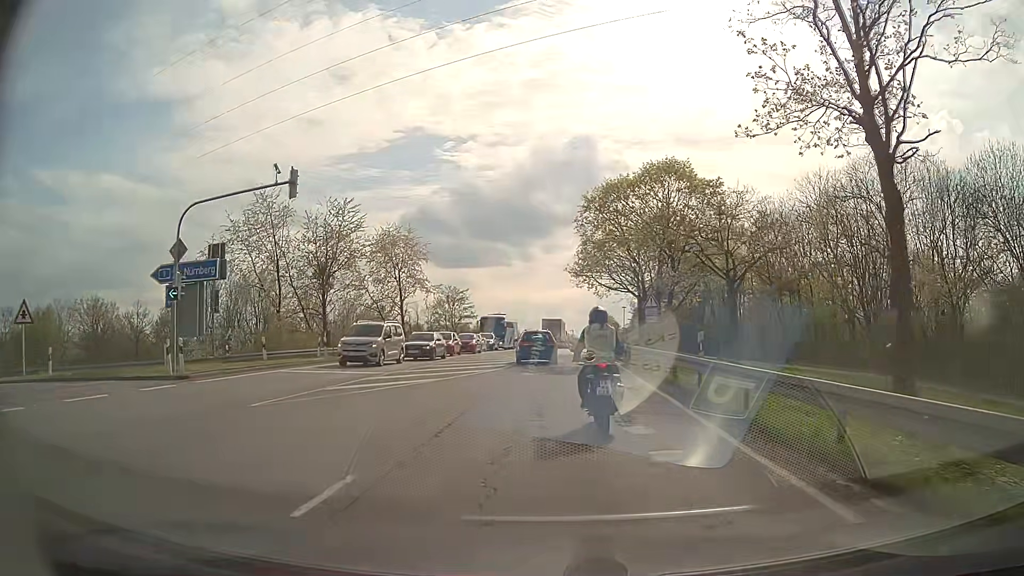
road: secondary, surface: asphalt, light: Day
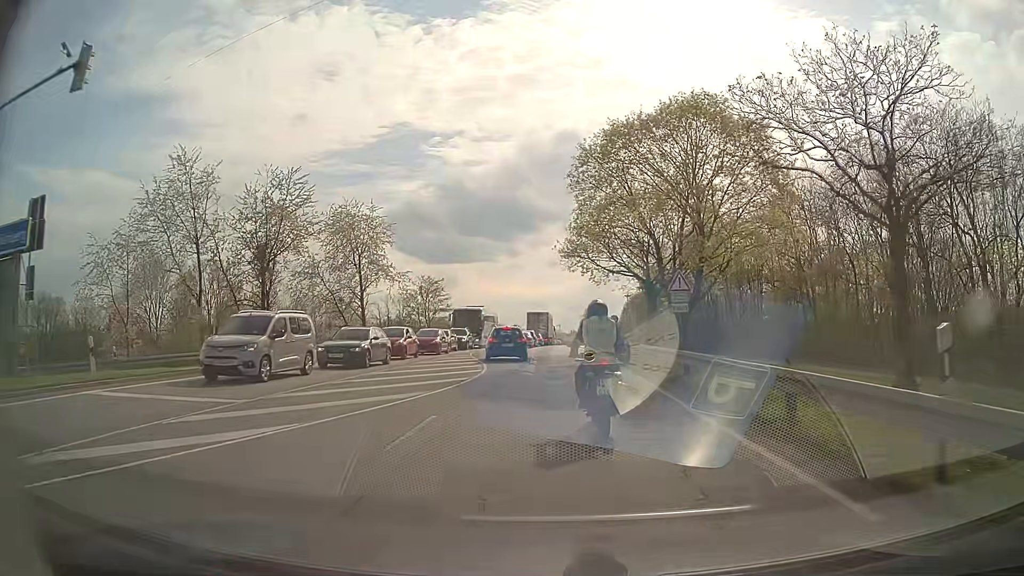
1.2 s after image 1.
(+0.1, +10.5) m; 0°
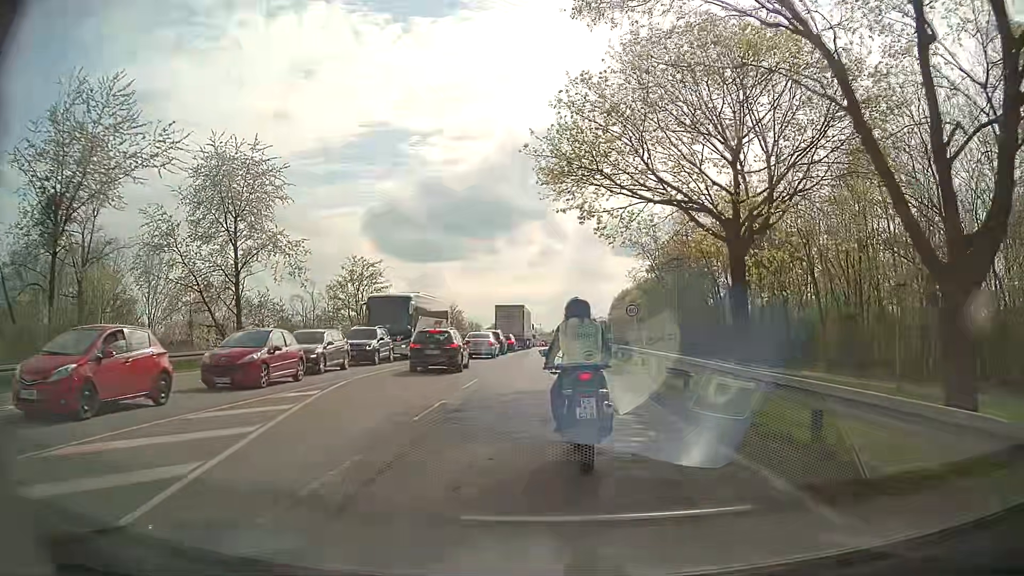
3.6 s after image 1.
(+0.7, +21.6) m; +2°
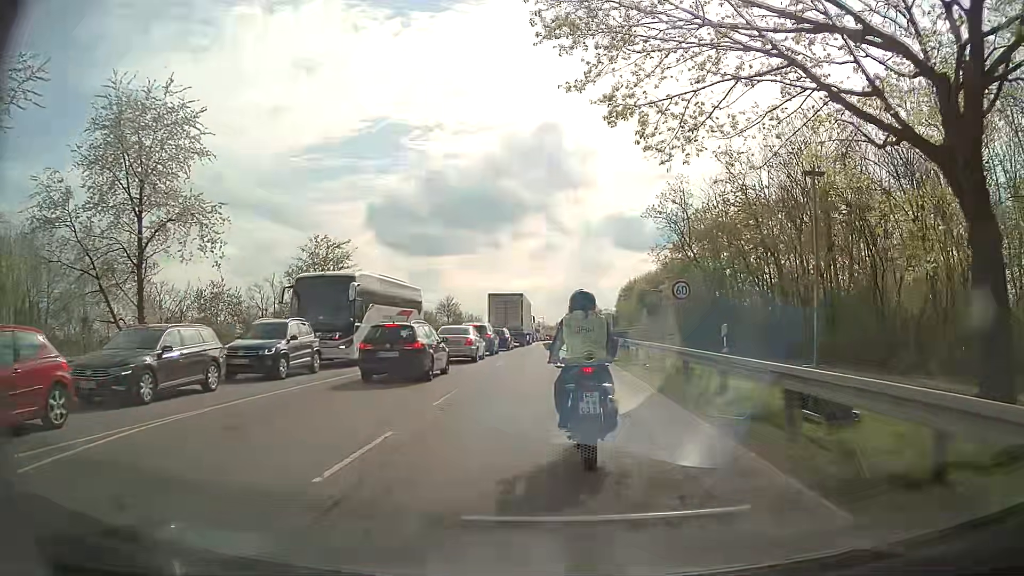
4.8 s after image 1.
(0.0, +10.6) m; -1°
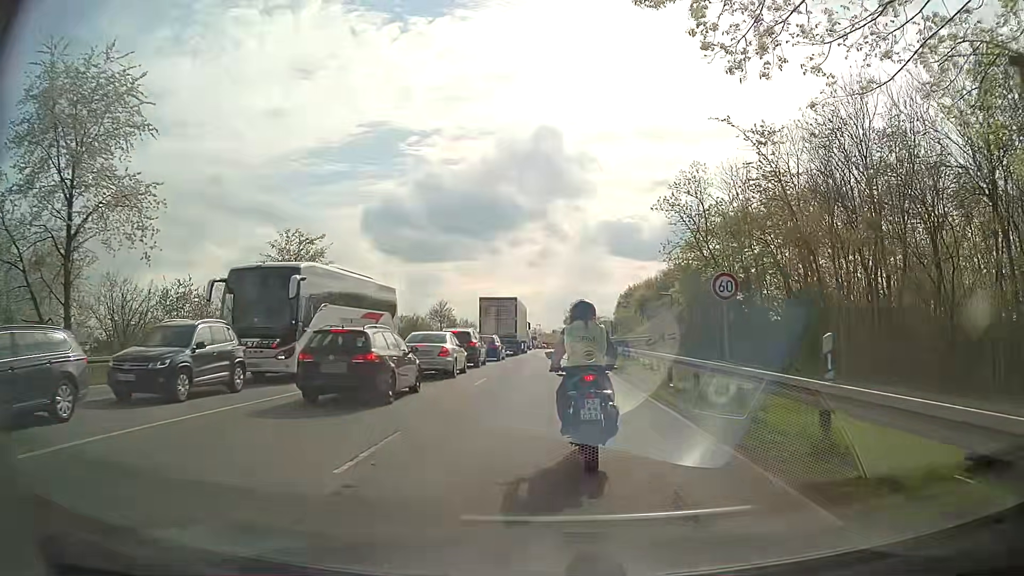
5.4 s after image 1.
(+0.1, +5.3) m; +1°
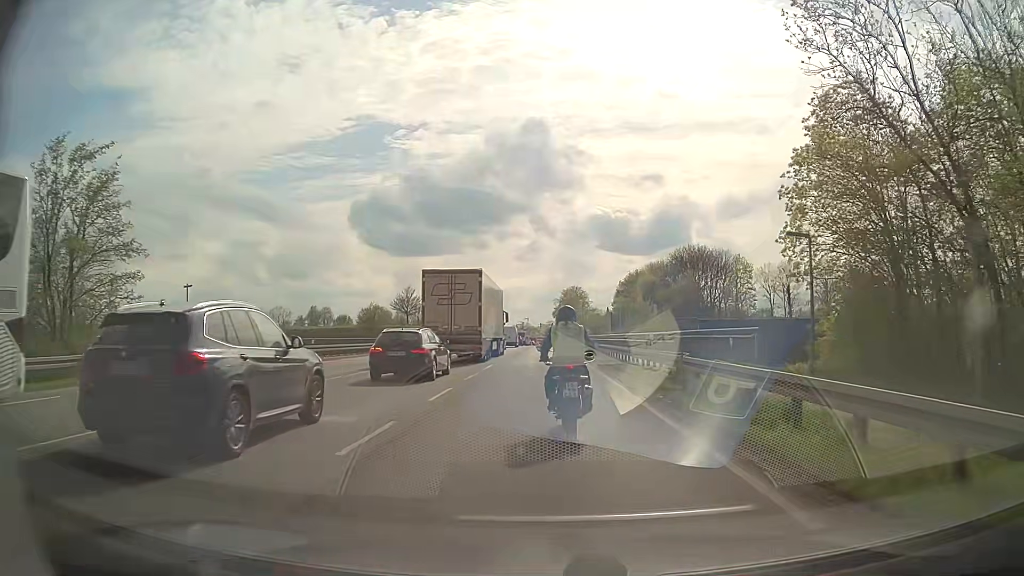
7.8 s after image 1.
(+0.1, +23.4) m; +1°
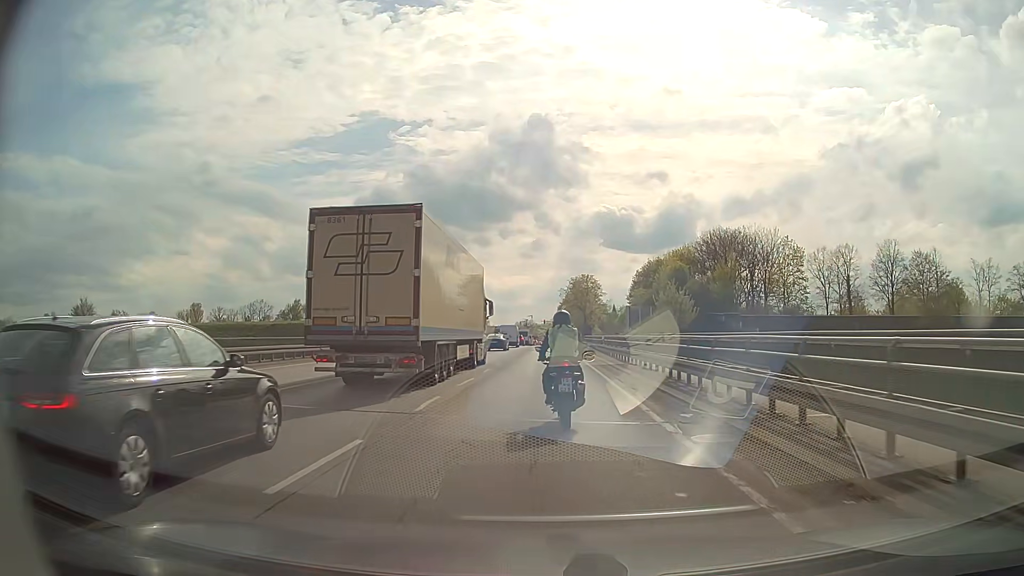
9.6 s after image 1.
(0.0, +20.0) m; -1°
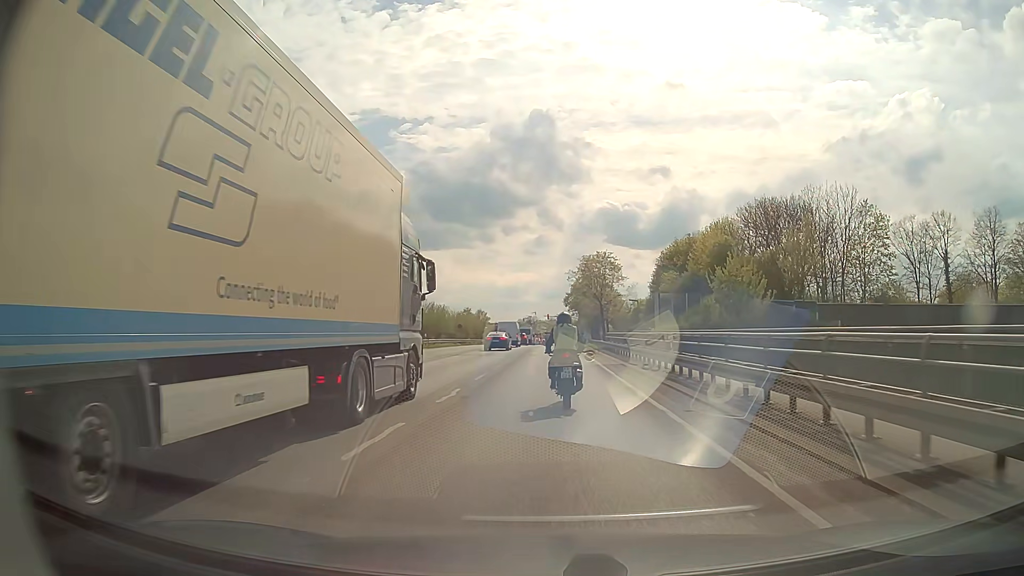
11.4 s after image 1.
(0.0, +22.0) m; 0°
(0, +10) (0, +20) (0, +30) (0, +40) (0, +50) (0, +60) (0, +70) (0, +80) (+1, +90) (+1, +100) m
